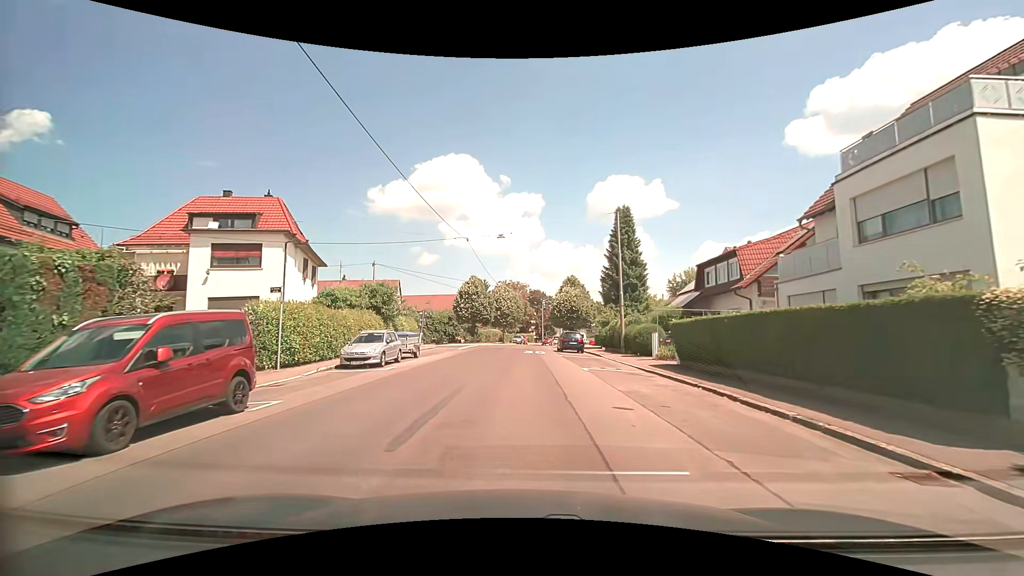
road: tertiary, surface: asphalt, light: Day
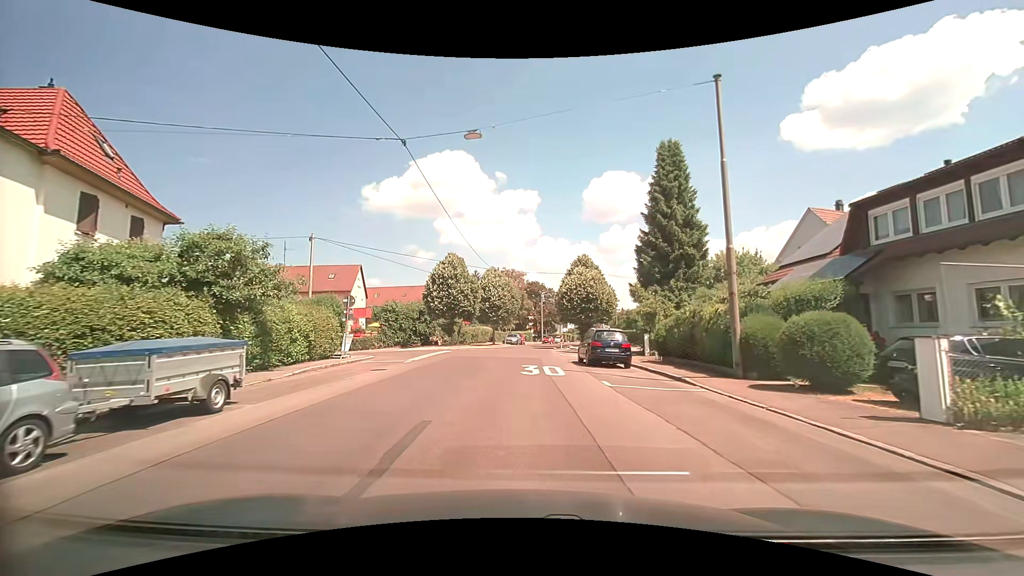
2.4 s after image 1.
(-0.1, +16.6) m; 0°
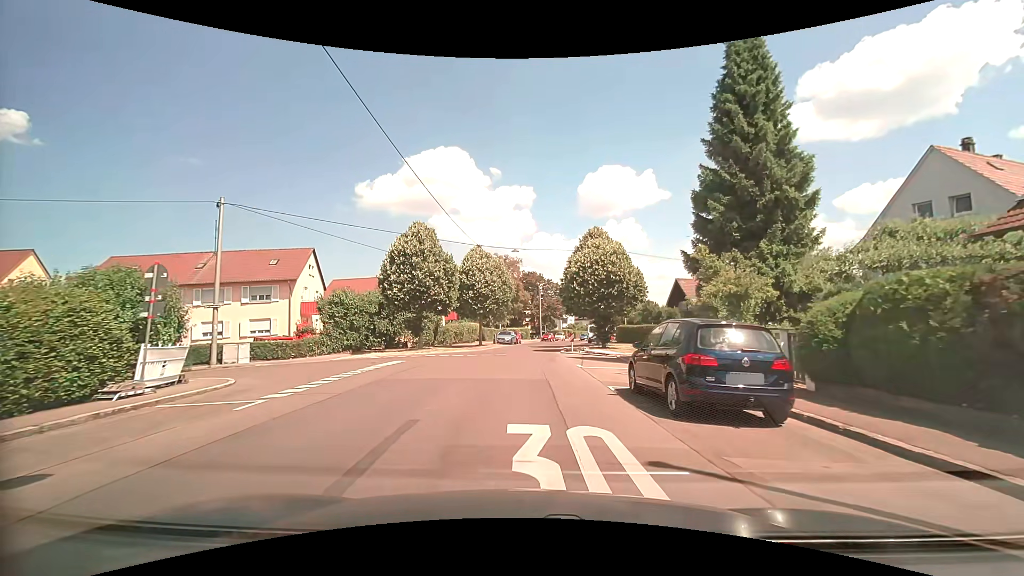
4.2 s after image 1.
(+0.1, +12.1) m; 0°
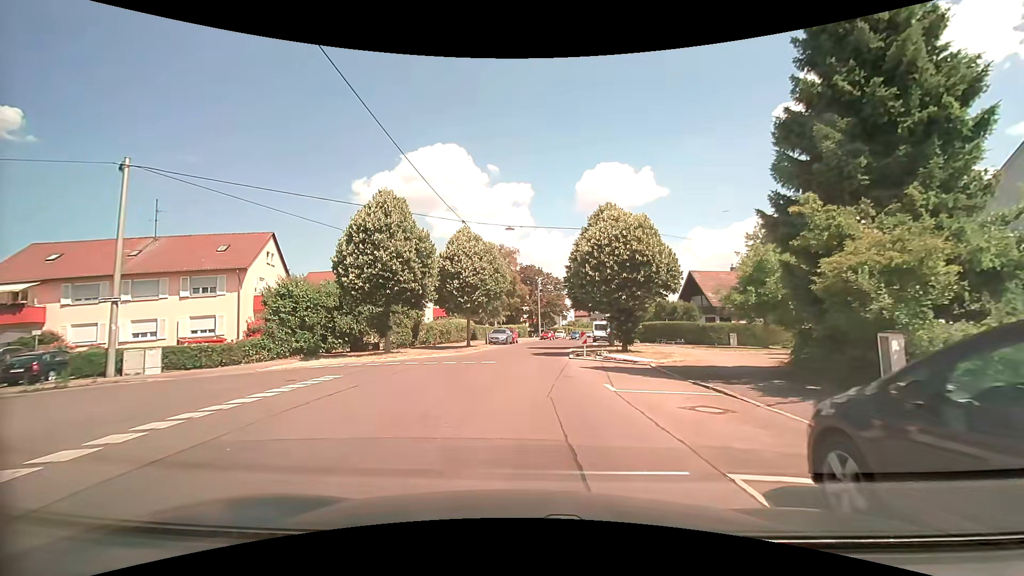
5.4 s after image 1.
(0.0, +7.0) m; 0°
